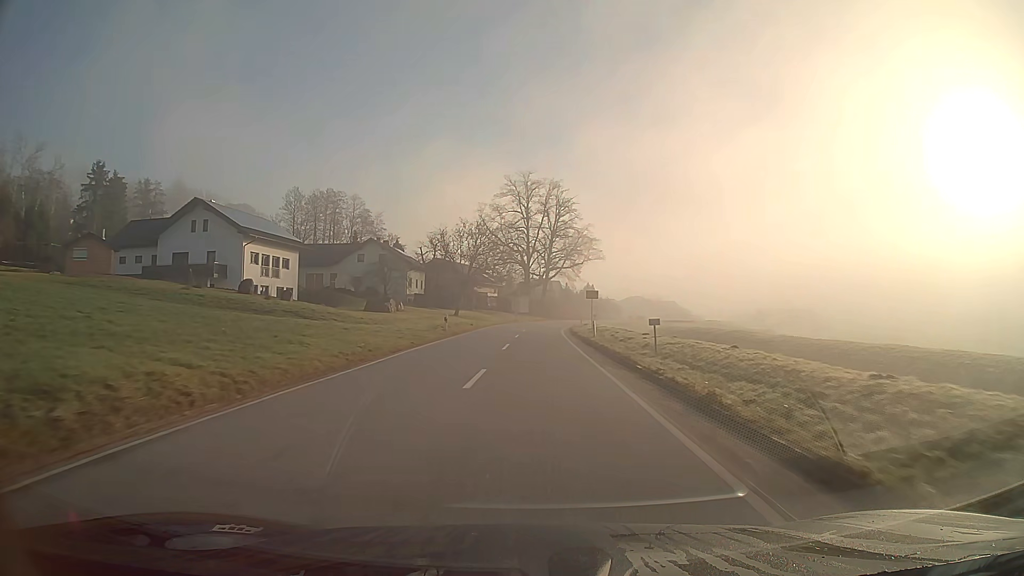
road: secondary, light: Day
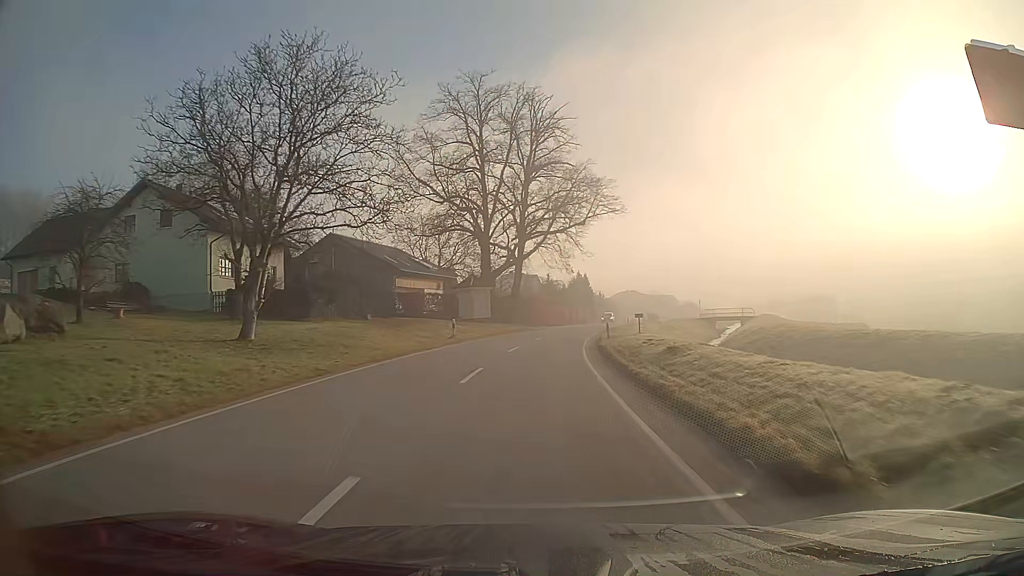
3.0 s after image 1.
(+0.7, +45.7) m; +3°
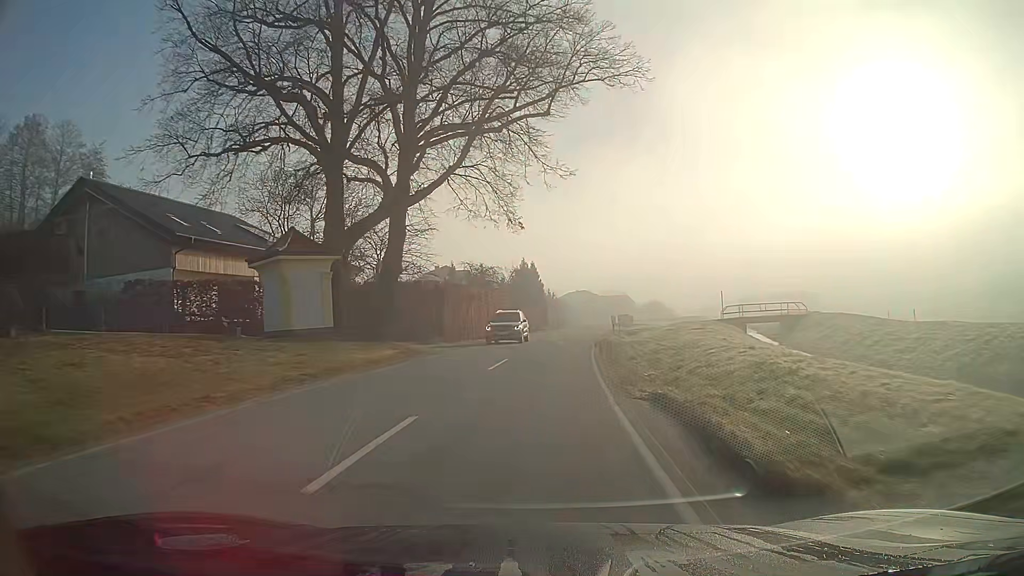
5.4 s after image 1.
(+1.3, +32.4) m; +5°
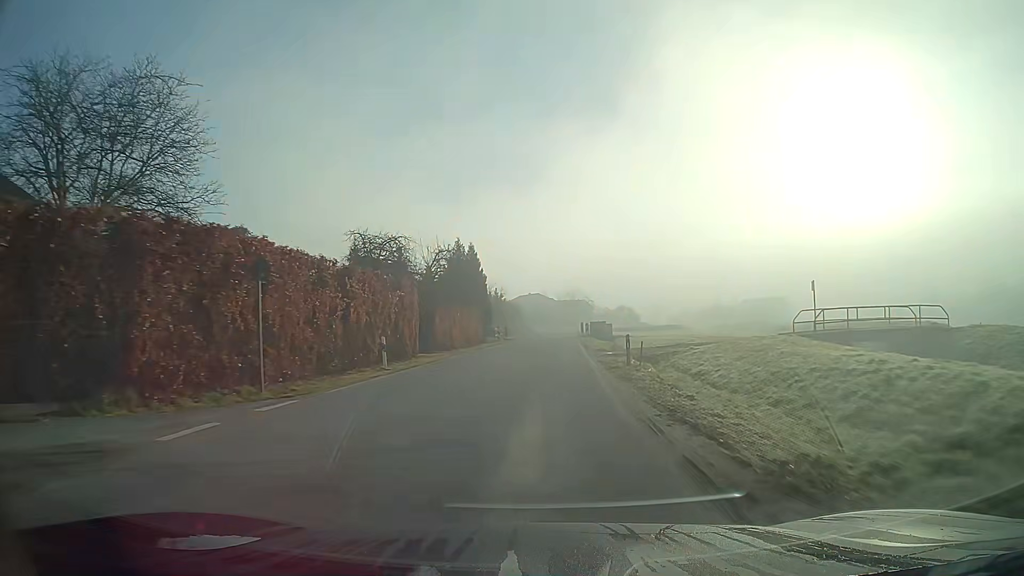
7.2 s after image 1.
(+0.9, +25.5) m; +4°
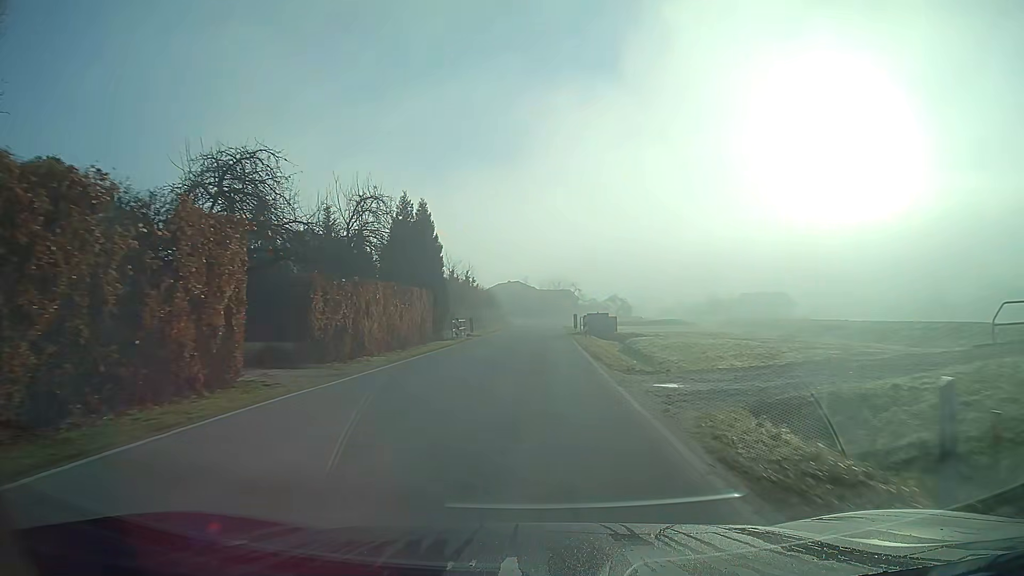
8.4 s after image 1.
(+0.3, +17.3) m; +1°
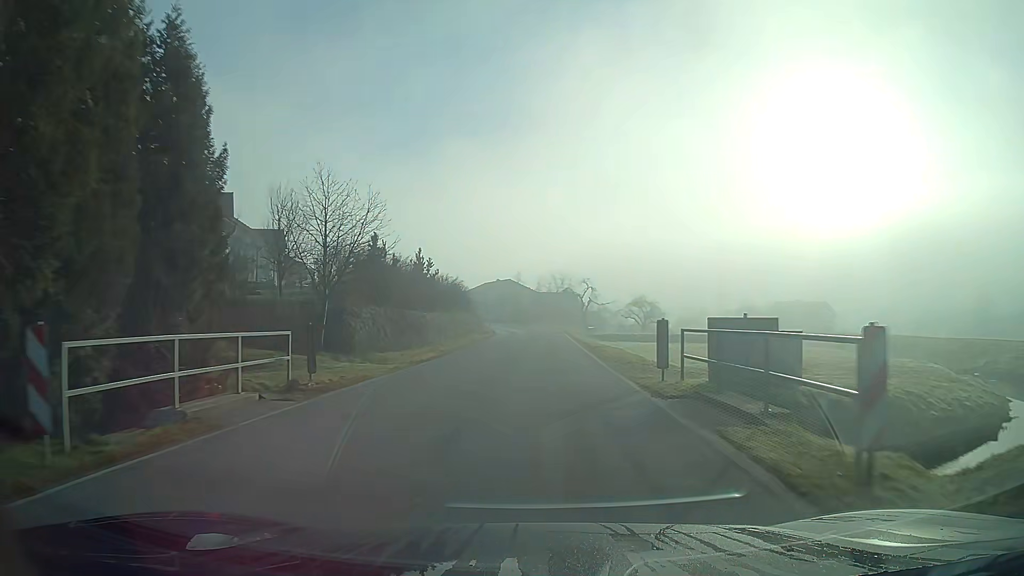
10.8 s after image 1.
(+0.2, +33.4) m; +1°
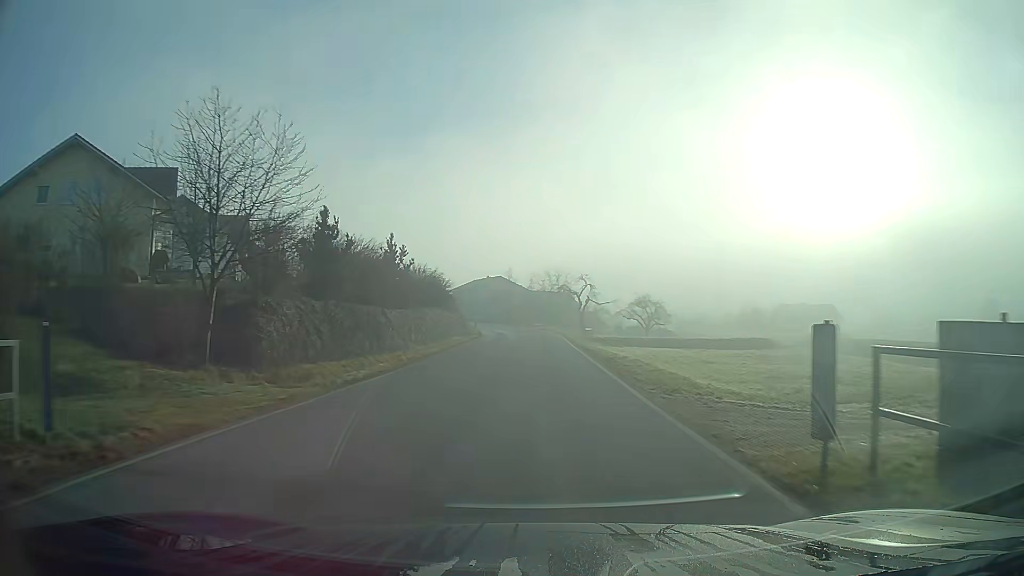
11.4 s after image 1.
(+0.1, +8.3) m; +1°
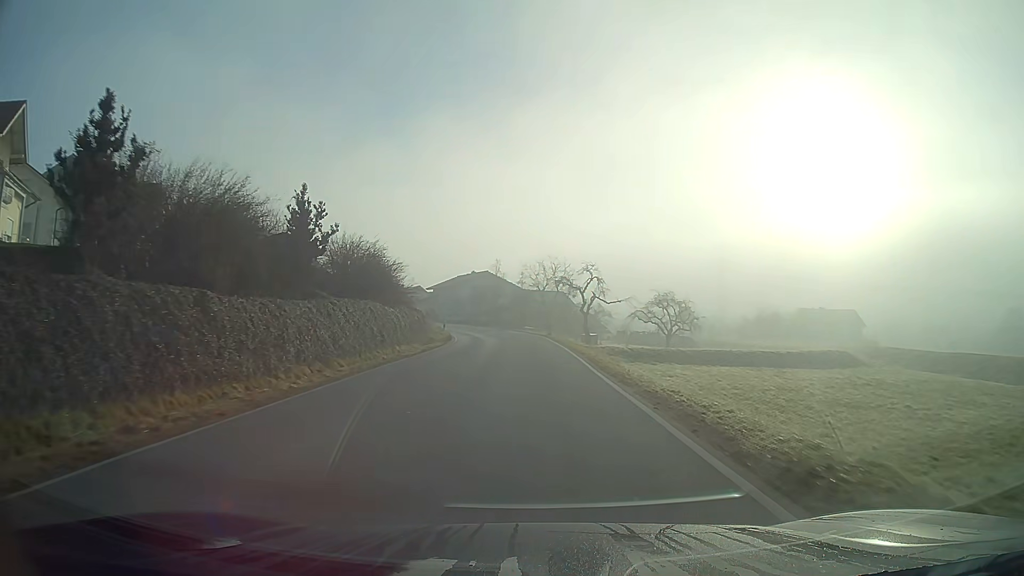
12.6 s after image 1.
(+0.1, +16.5) m; 0°
